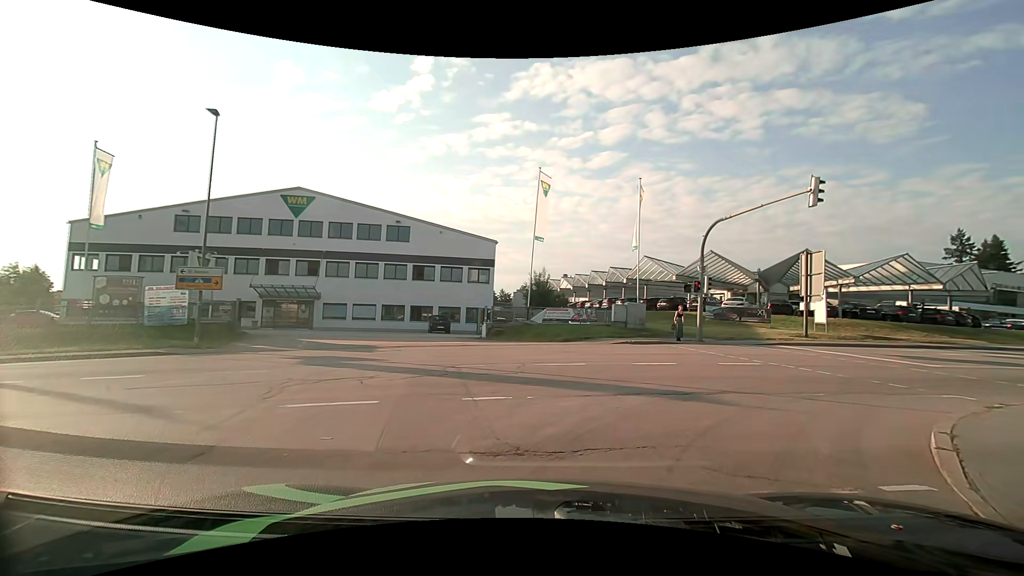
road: secondary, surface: asphalt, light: Day
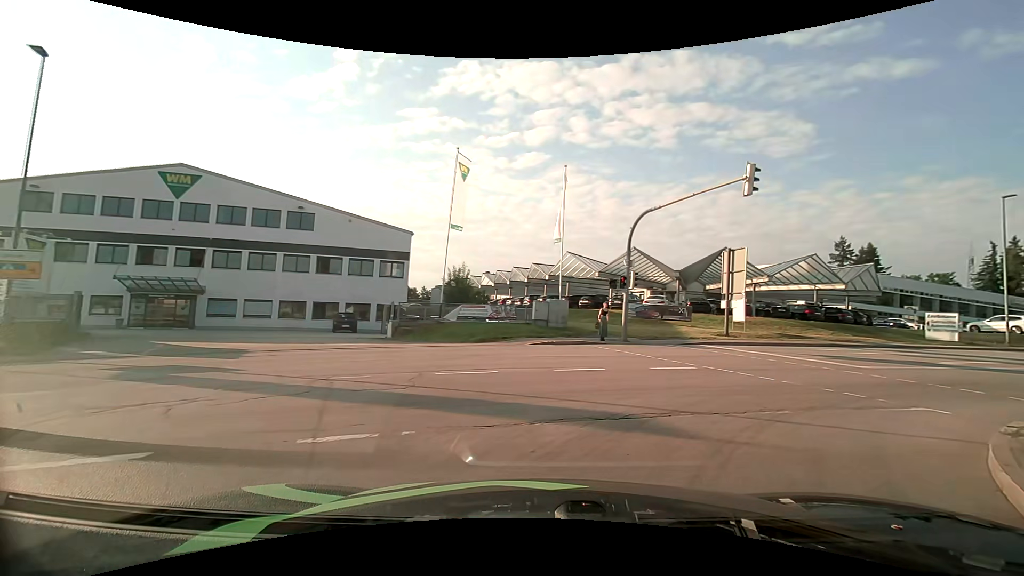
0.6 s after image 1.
(+0.2, +3.0) m; +9°
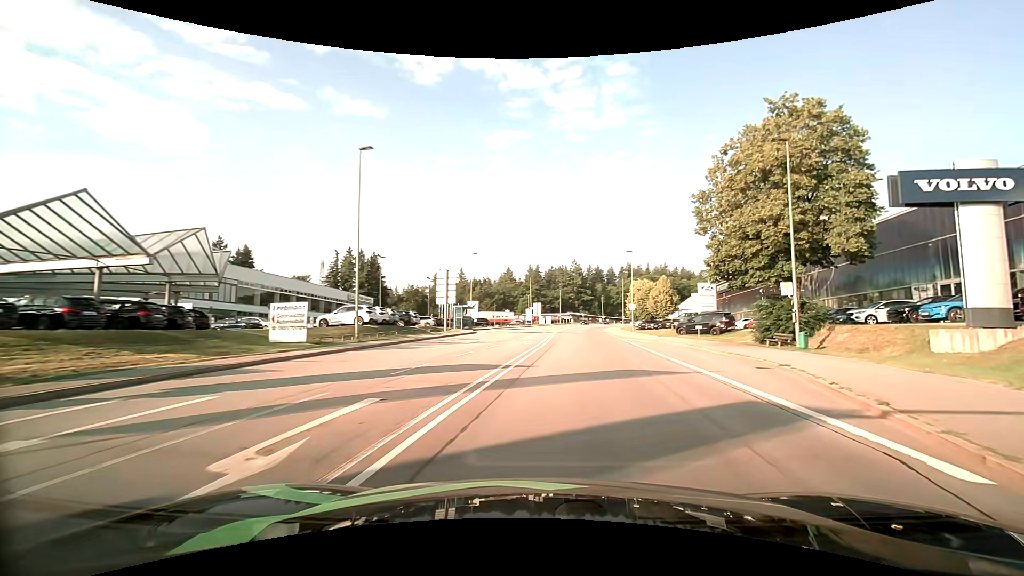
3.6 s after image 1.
(+11.3, +17.2) m; +63°
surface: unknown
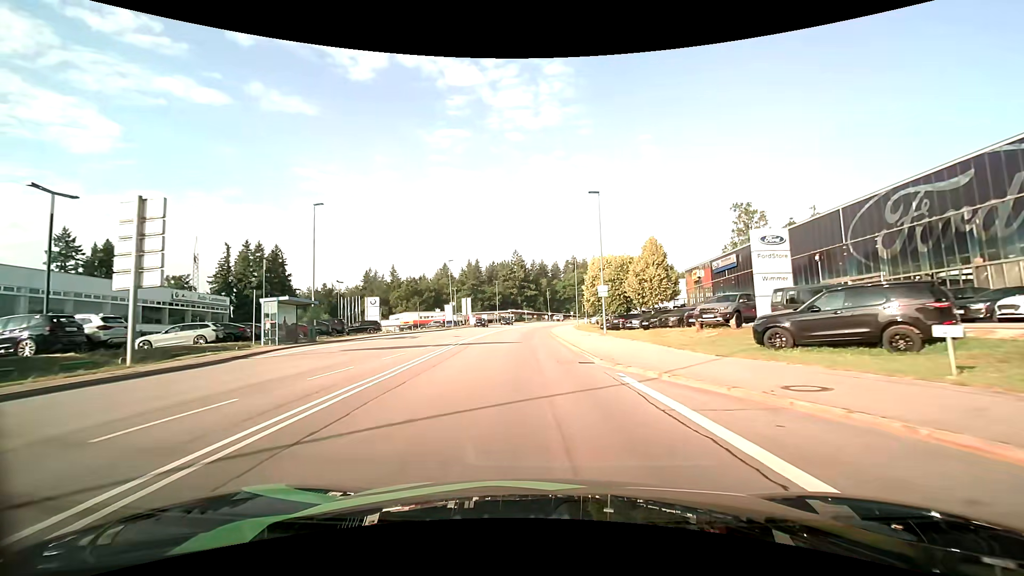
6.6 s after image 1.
(+3.1, +29.7) m; +6°
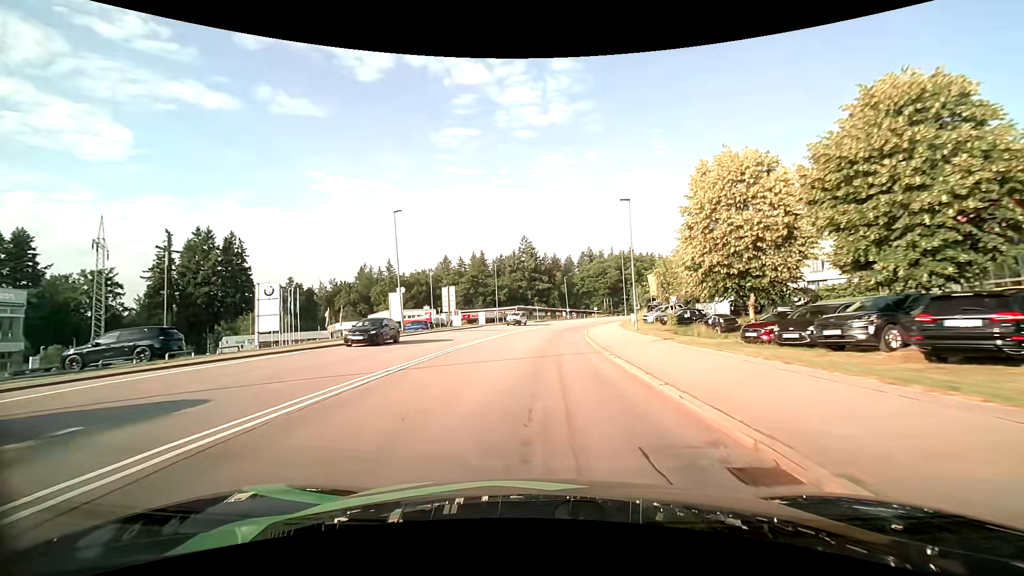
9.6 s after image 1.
(-1.0, +35.3) m; -2°
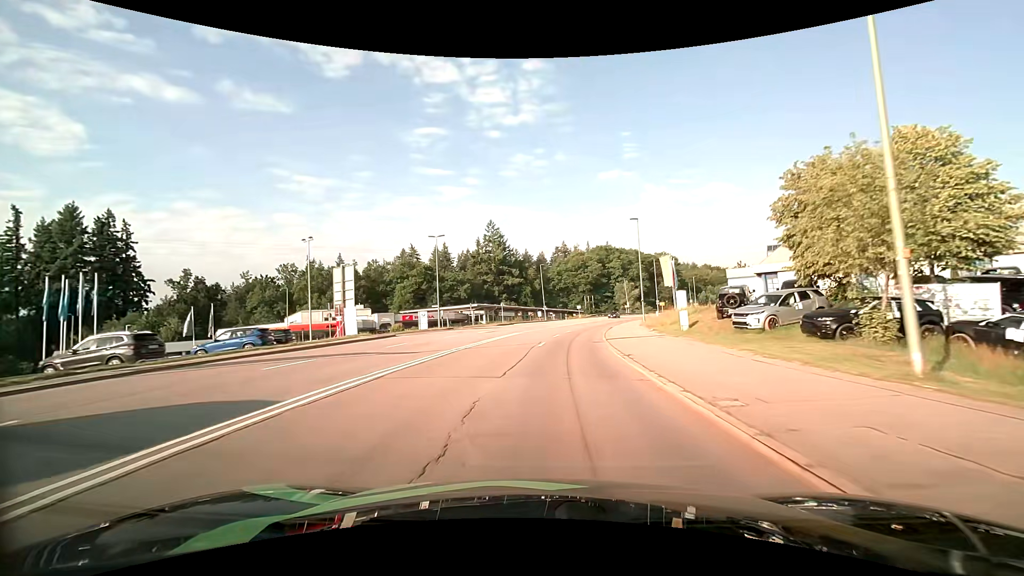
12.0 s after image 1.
(+0.7, +30.7) m; +3°
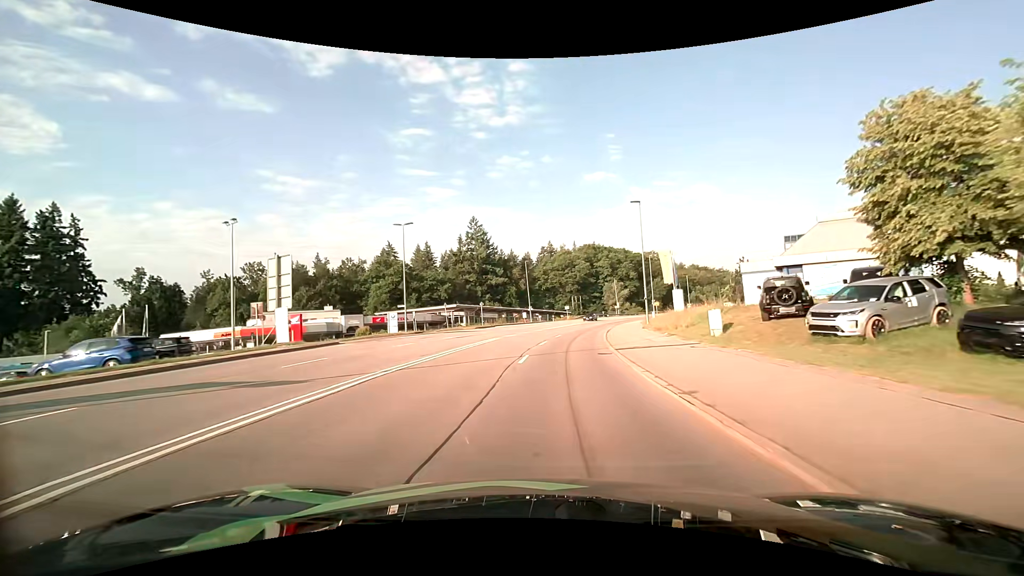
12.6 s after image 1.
(+0.1, +7.9) m; +2°
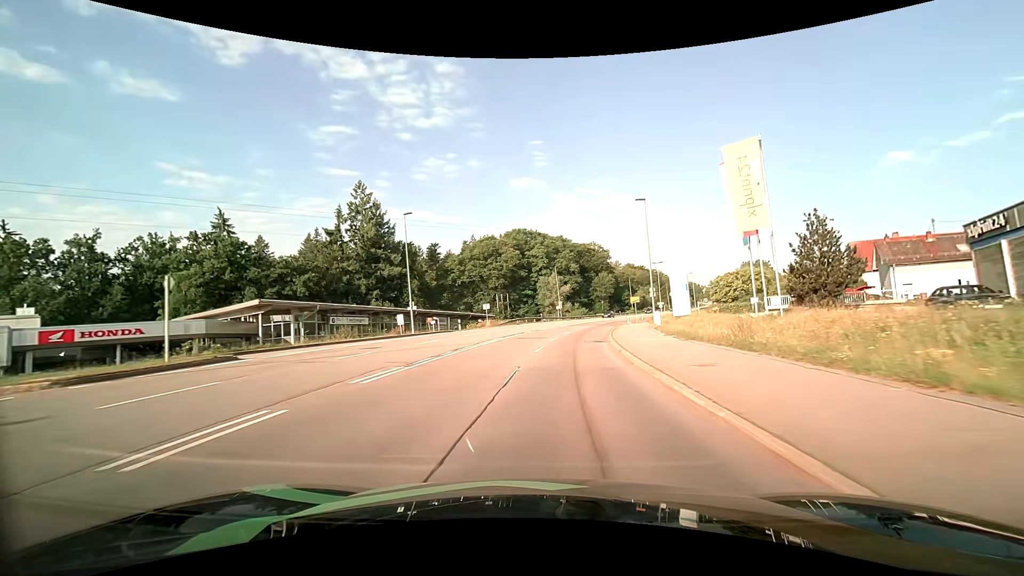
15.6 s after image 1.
(+2.8, +40.3) m; +8°
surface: asphalt
(0, +10) (+1, +20) (+2, +30) (+3, +40) (+5, +50) (+7, +59) (+10, +69) (+13, +79) (+16, +88) (+20, +97) m
